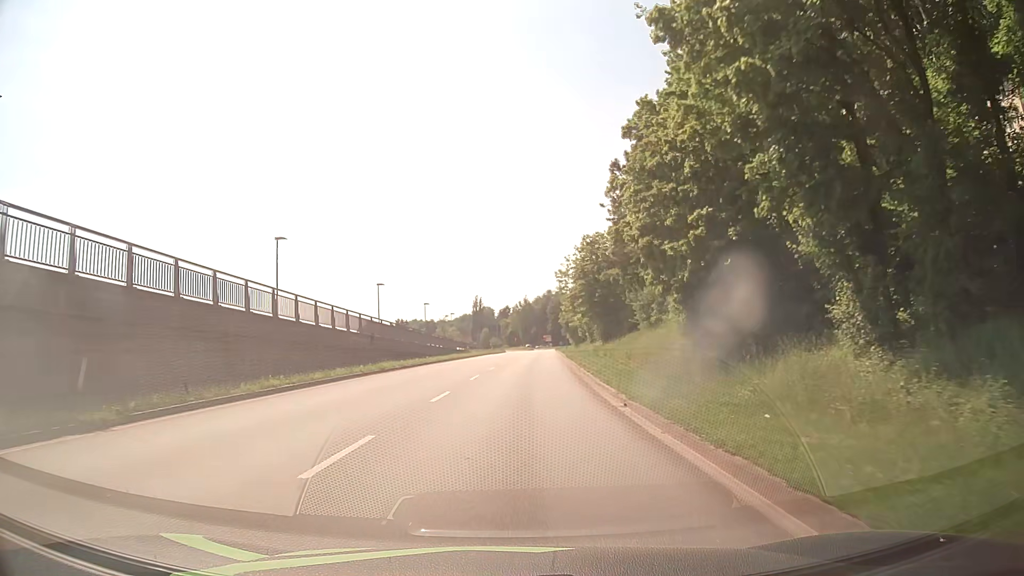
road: primary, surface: asphalt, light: Day
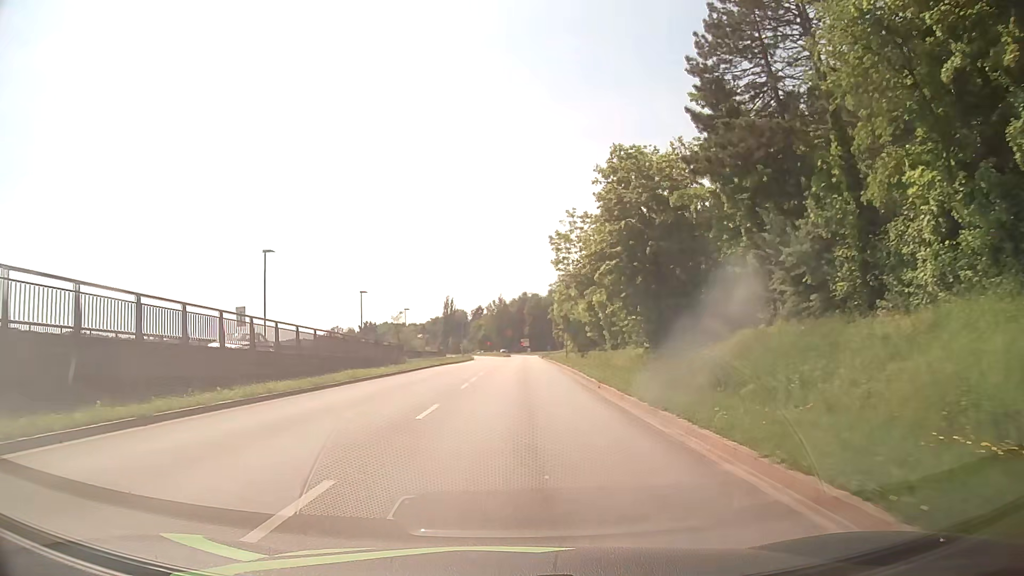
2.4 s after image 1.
(+0.7, +30.0) m; +2°
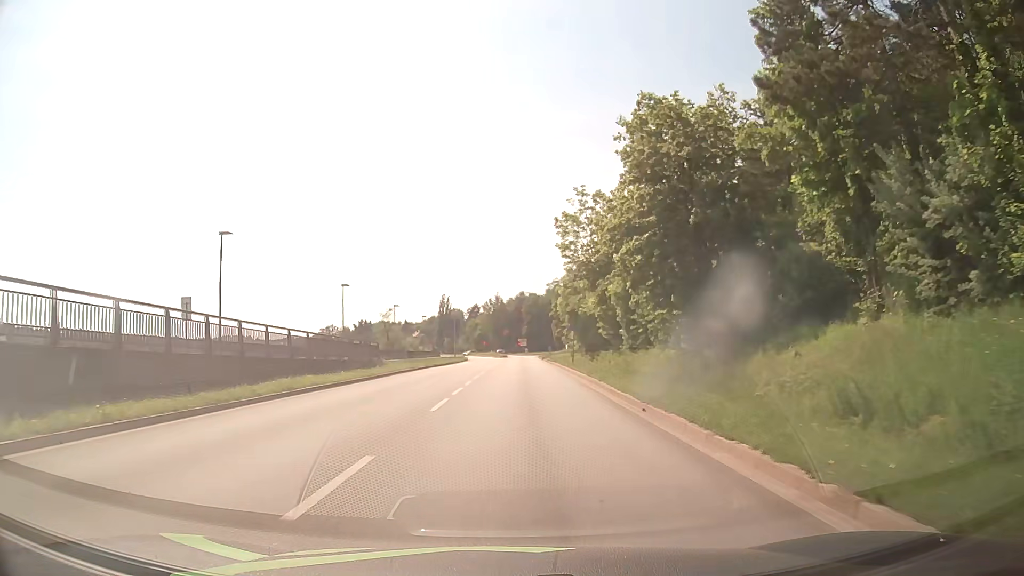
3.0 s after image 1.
(0.0, +7.4) m; 0°
(0, +10) (0, +20) (0, +30) (0, +40) (+1, +50) (+1, +60) (+1, +70) (+1, +80) (+2, +90) (+2, +100) m
